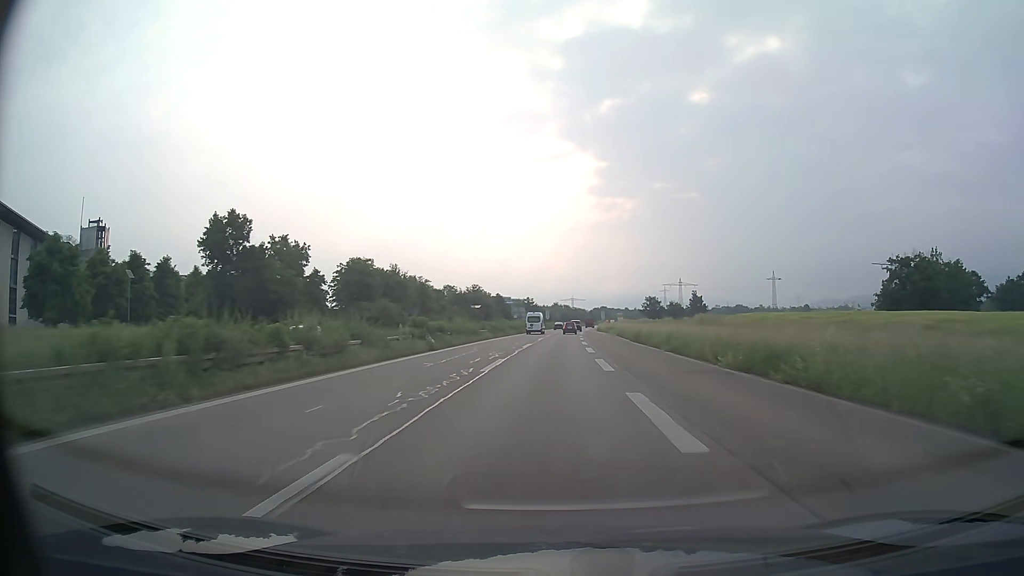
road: trunk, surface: asphalt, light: Day
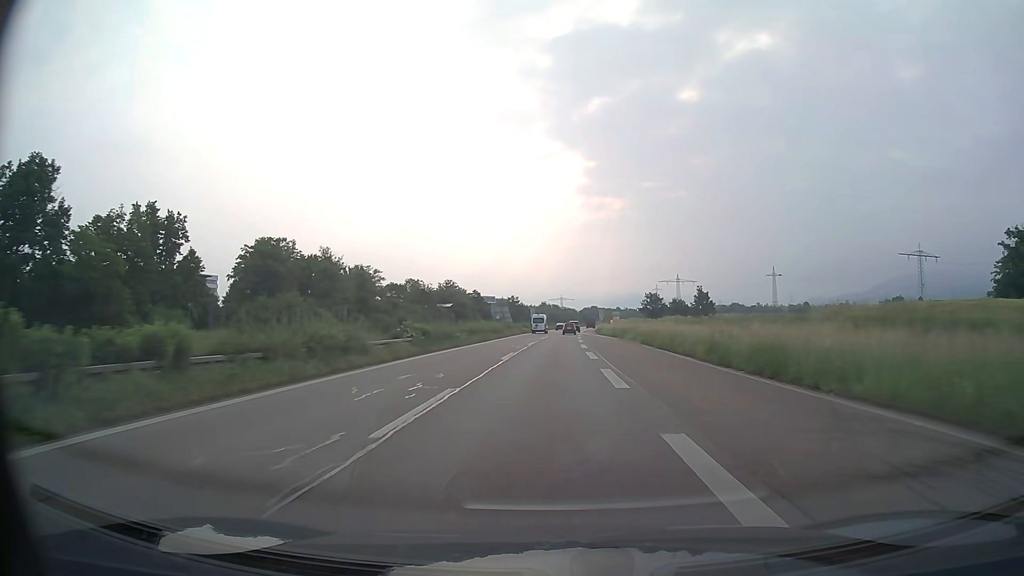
(+0.3, +28.9) m; +1°
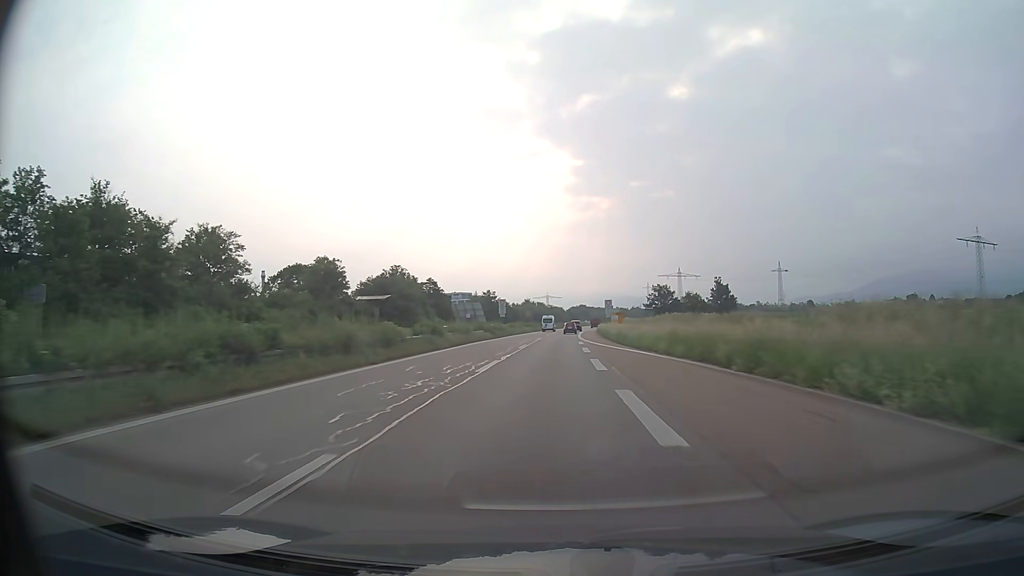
(+0.4, +43.2) m; +1°
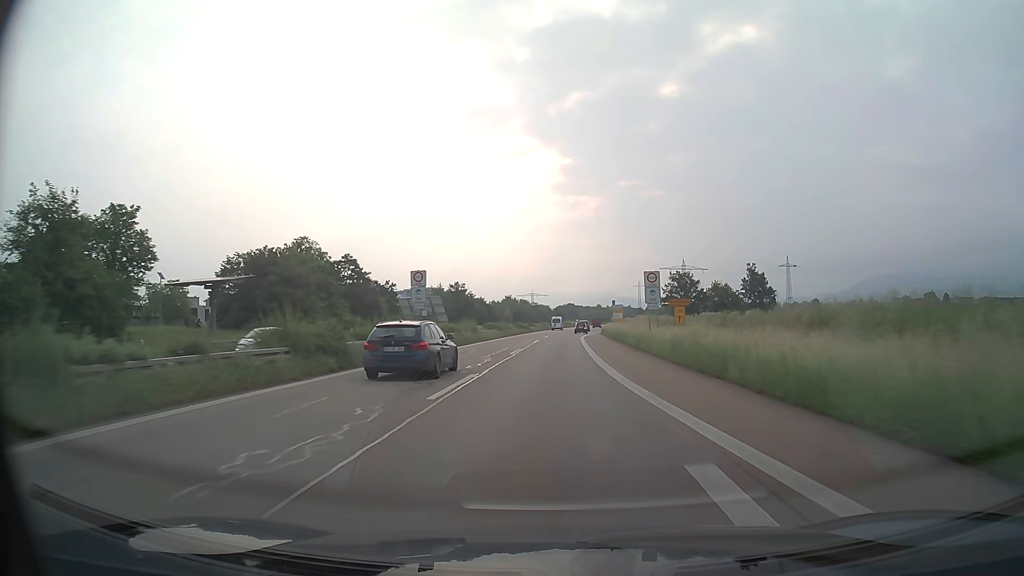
(+0.3, +43.0) m; +1°
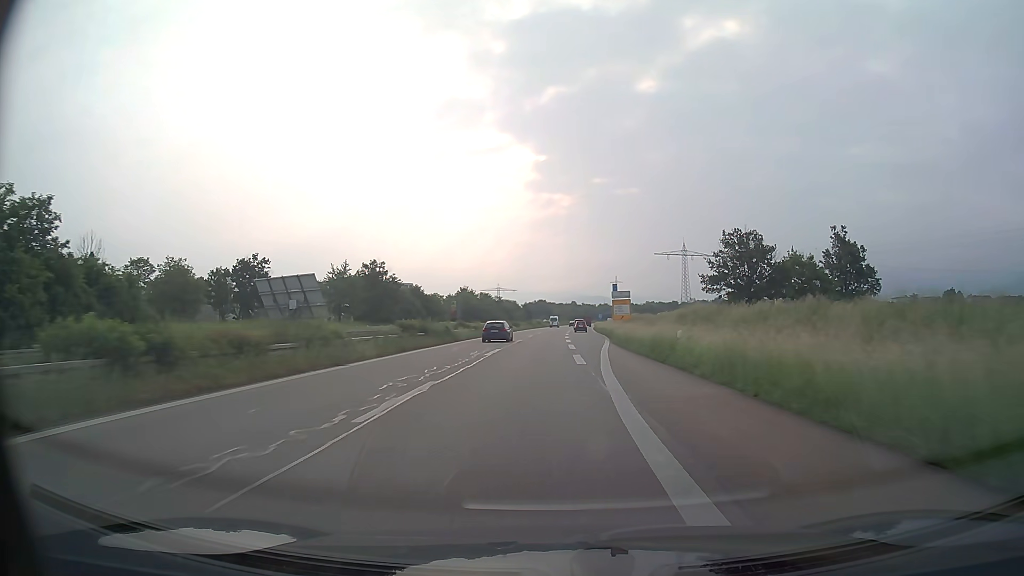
(+1.2, +57.1) m; +2°
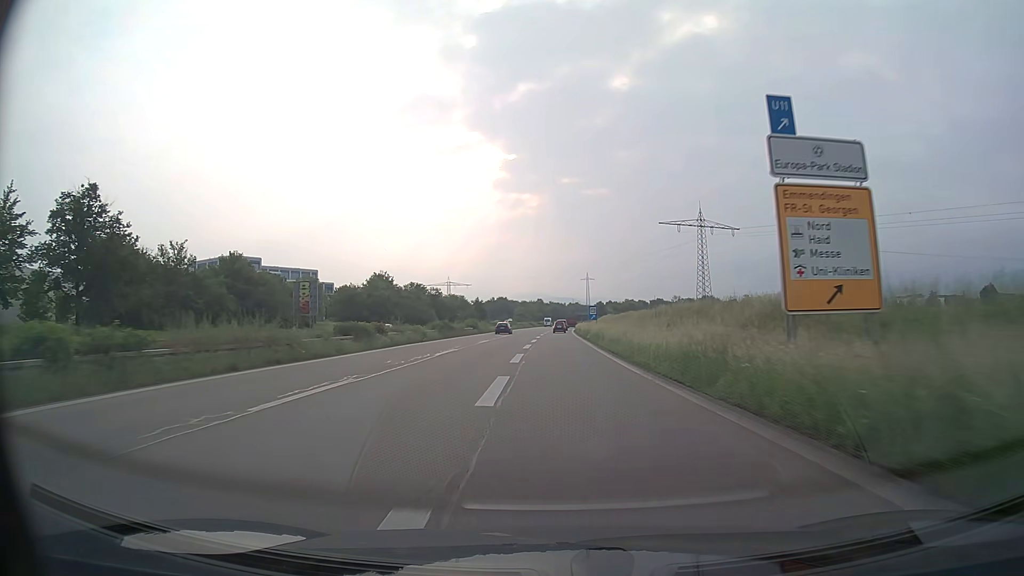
(+2.2, +71.1) m; +3°
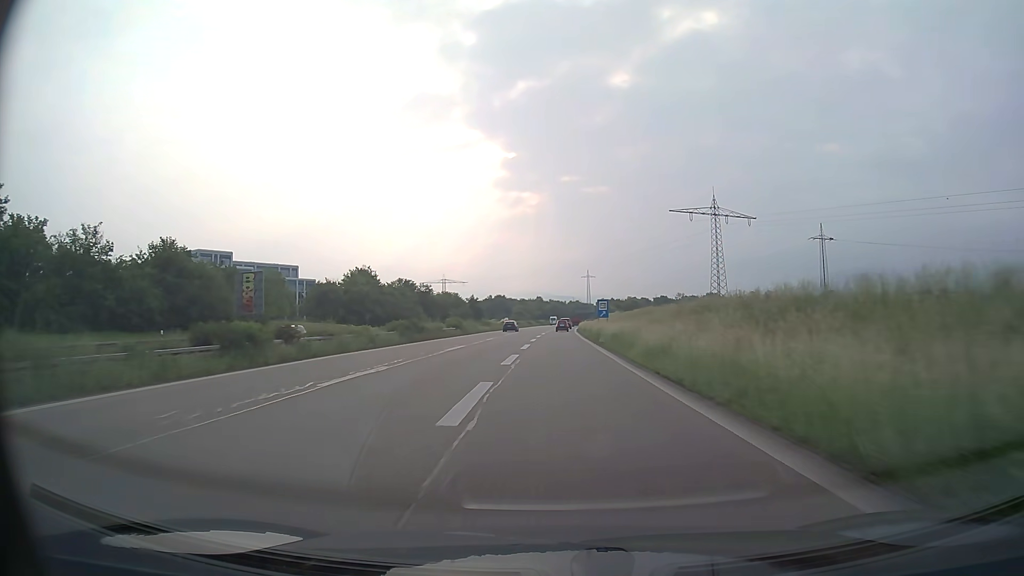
(0.0, +14.2) m; 0°
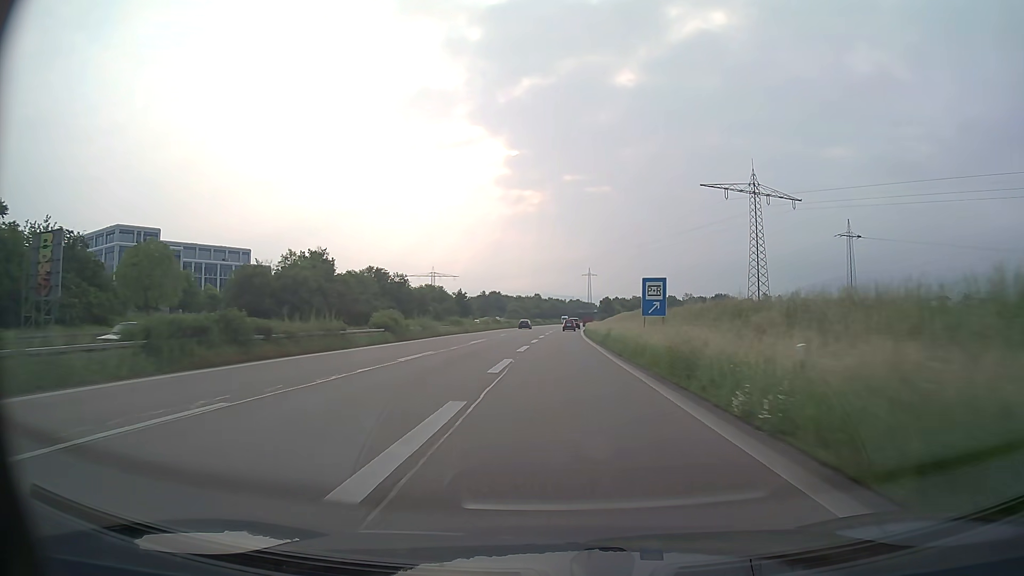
(-0.1, +27.9) m; 0°
(0, +10) (0, +20) (0, +30) (0, +40) (+1, +50) (+1, +60) (+1, +70) (+1, +80) (+2, +90) (+2, +100) m
